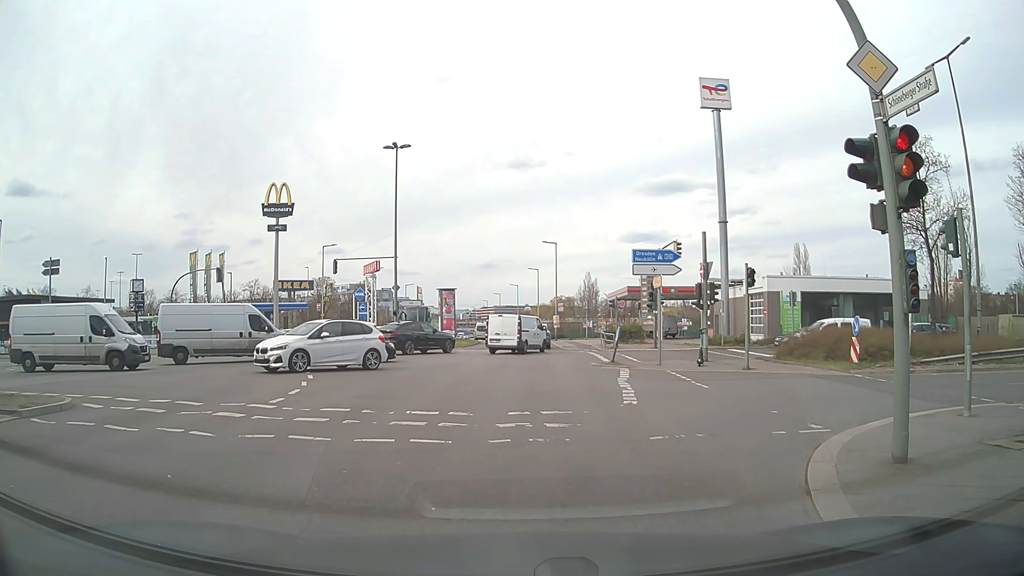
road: secondary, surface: asphalt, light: Day
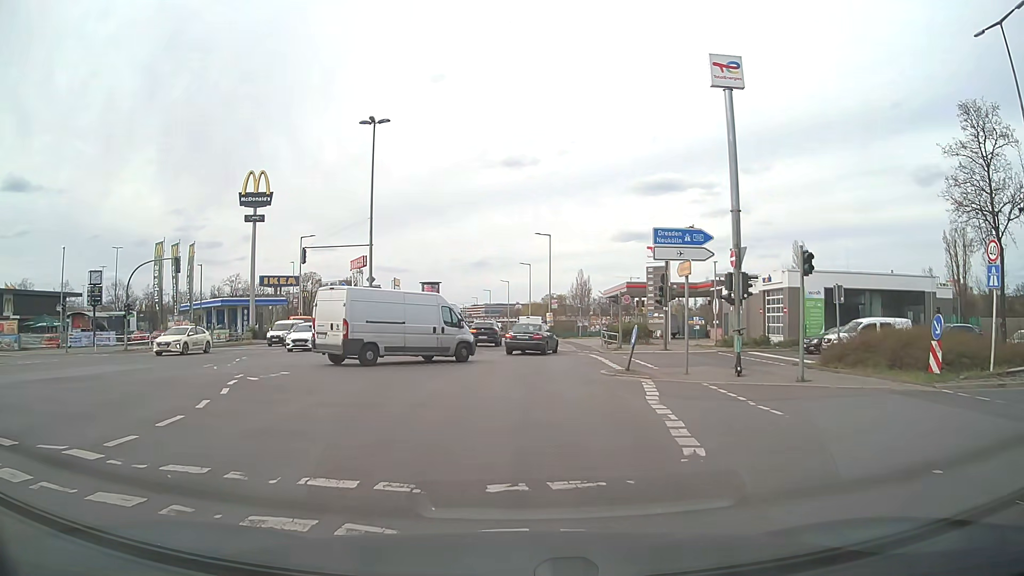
(+0.3, +5.4) m; +2°
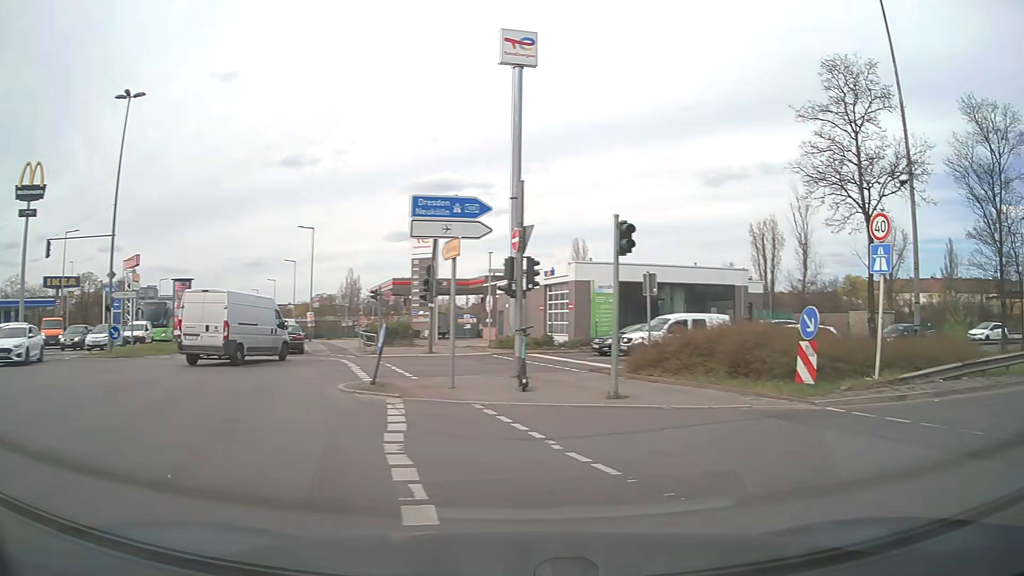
(+0.8, +4.7) m; +22°
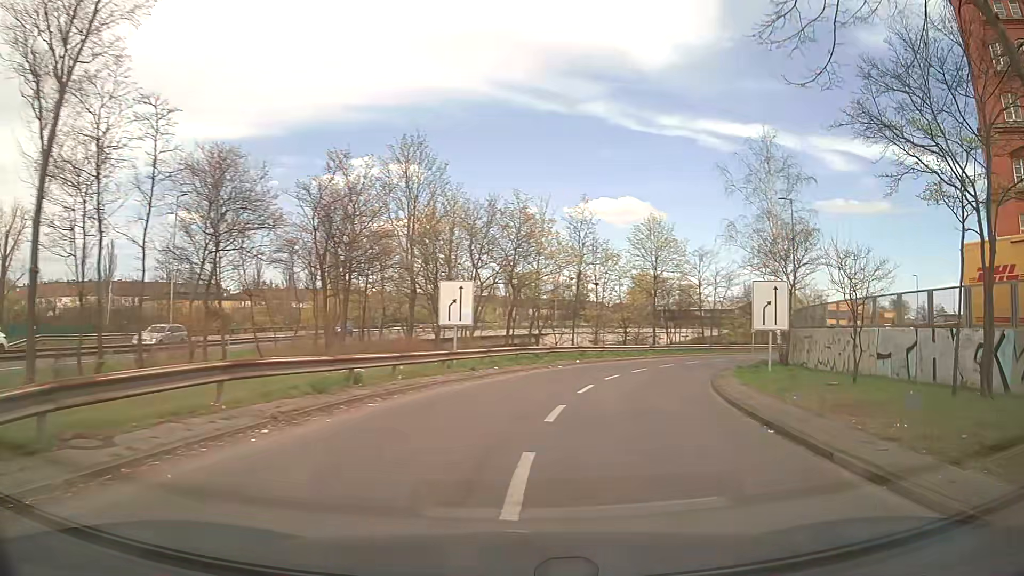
(+9.0, +9.6) m; +72°
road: motorway_link
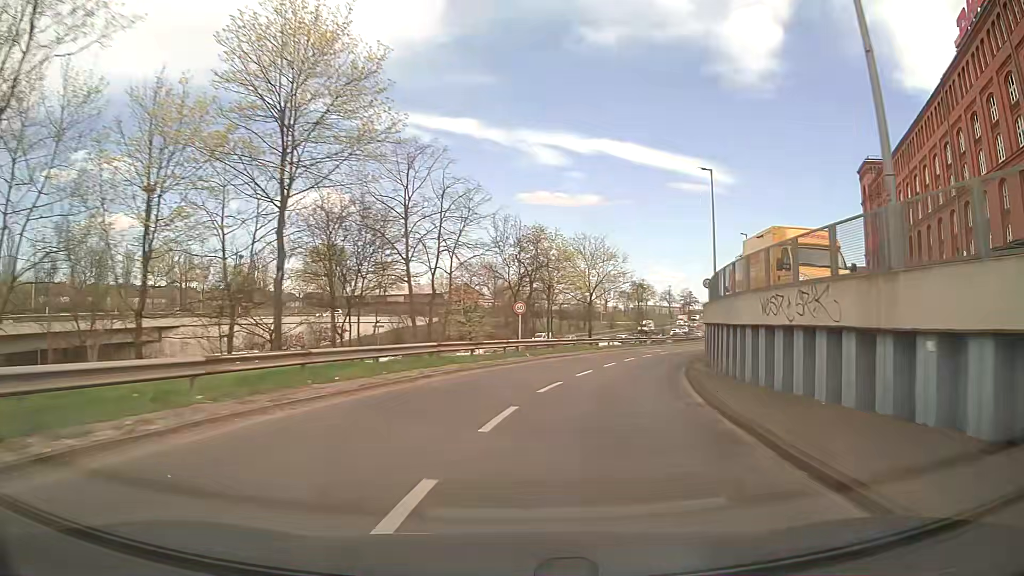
(+9.3, +37.5) m; +25°
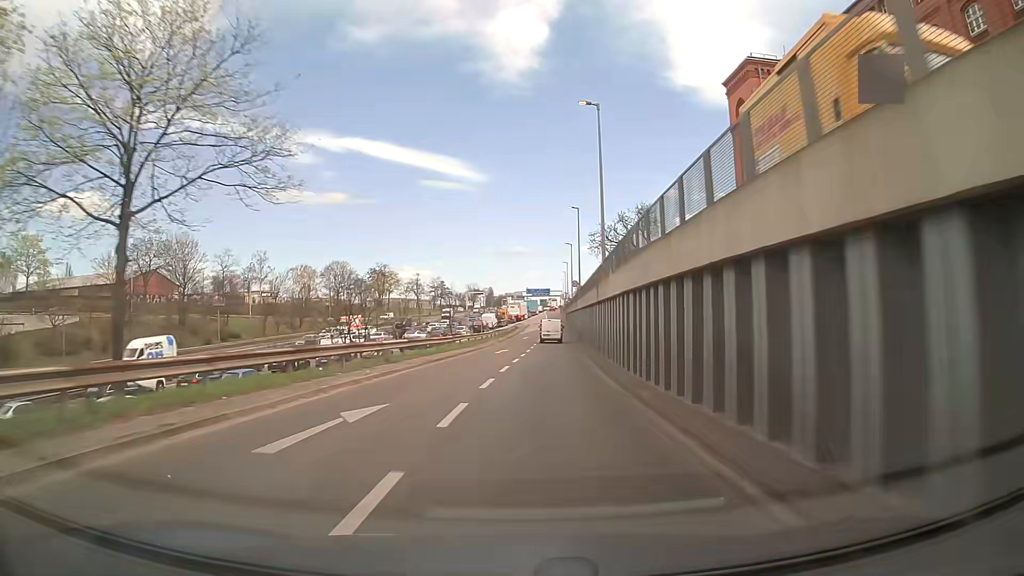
(+9.0, +40.6) m; +22°
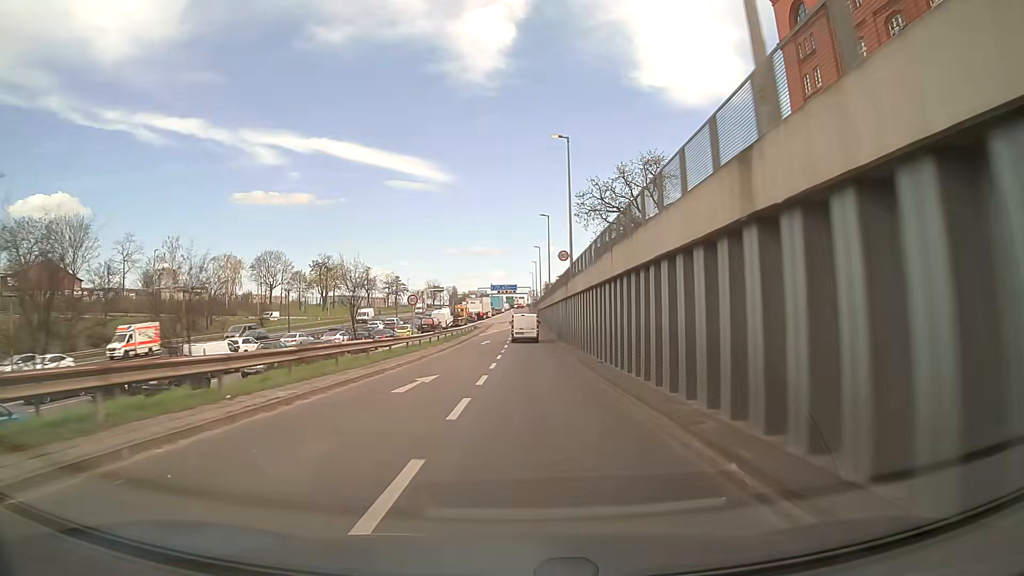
(+0.6, +23.5) m; +3°
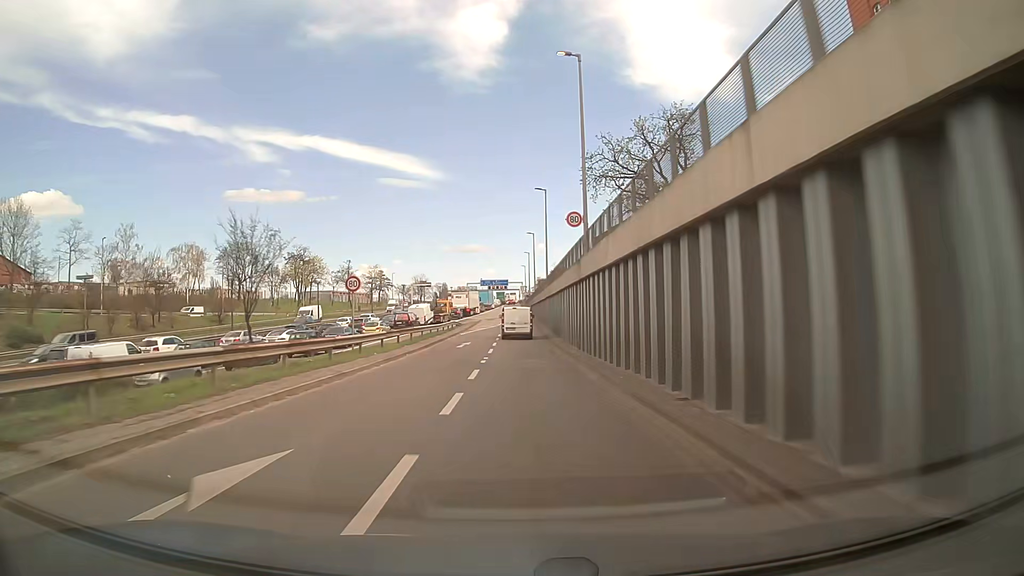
(0.0, +12.1) m; +1°
(0, +10) (0, +20) (0, +30) (0, +40) (0, +50) (0, +60) (0, +70) (0, +80) (-1, +90) (-1, +100) m
